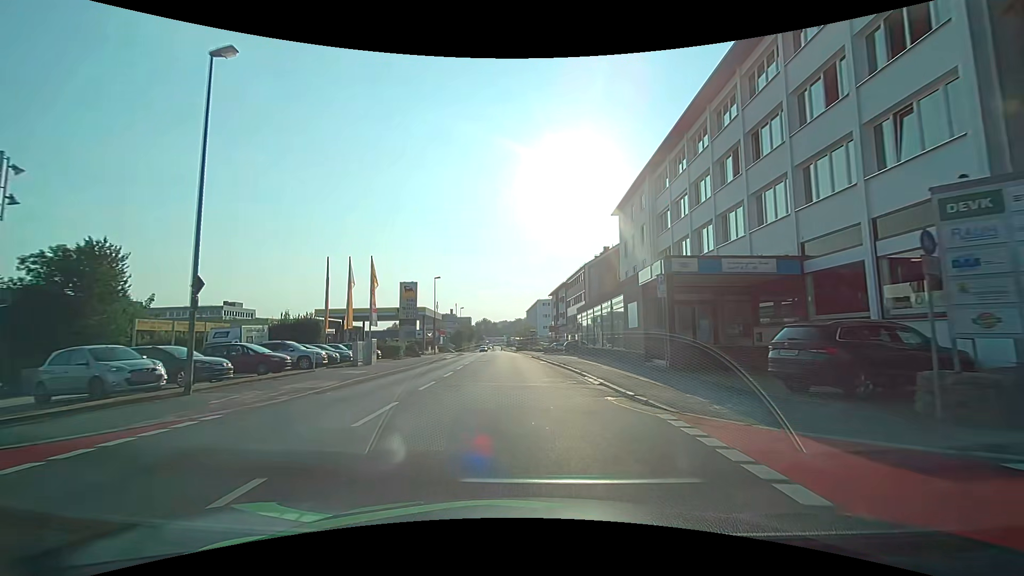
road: tertiary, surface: asphalt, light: Day
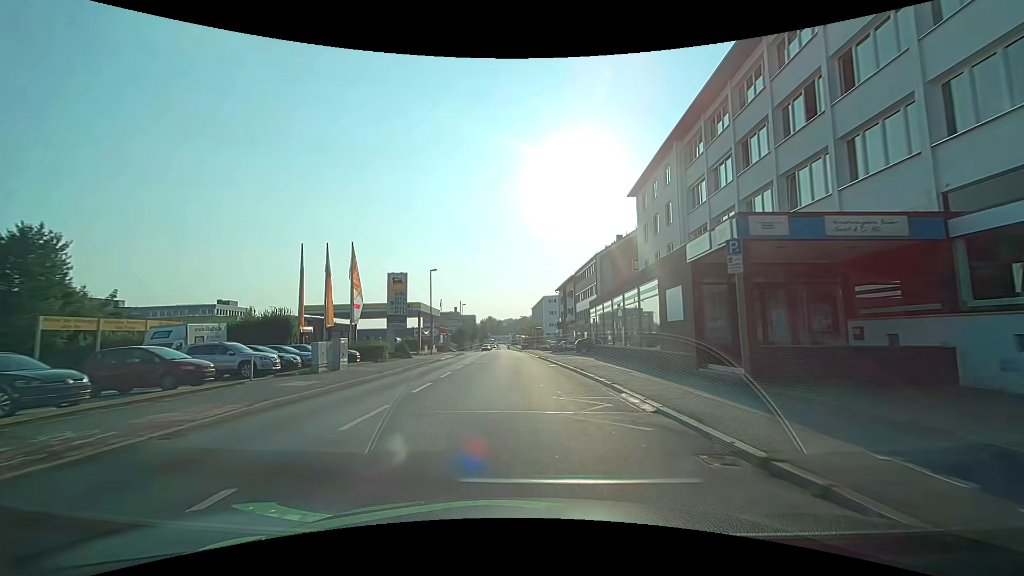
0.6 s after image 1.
(0.0, +6.2) m; -1°
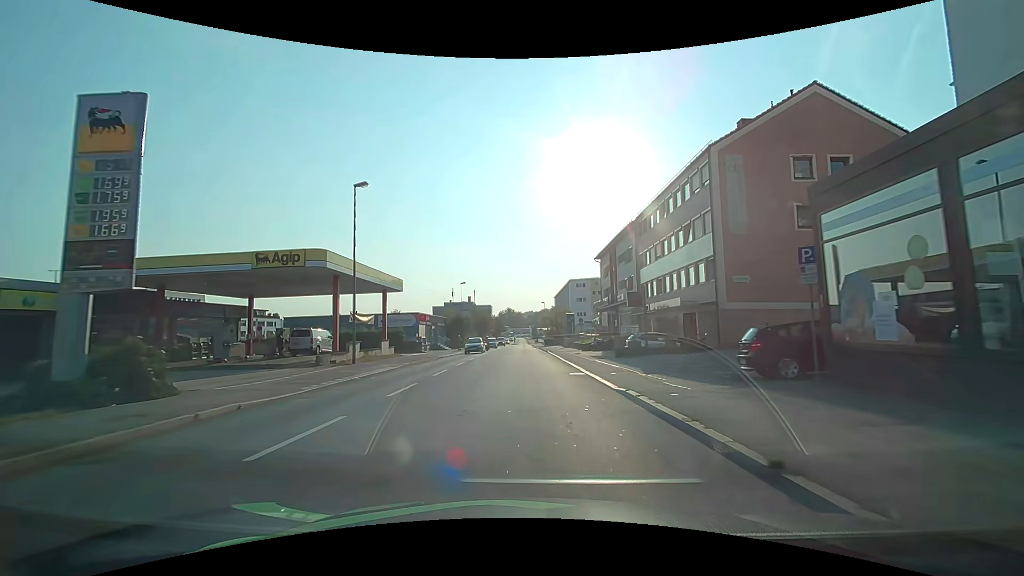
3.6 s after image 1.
(-0.7, +31.9) m; -2°
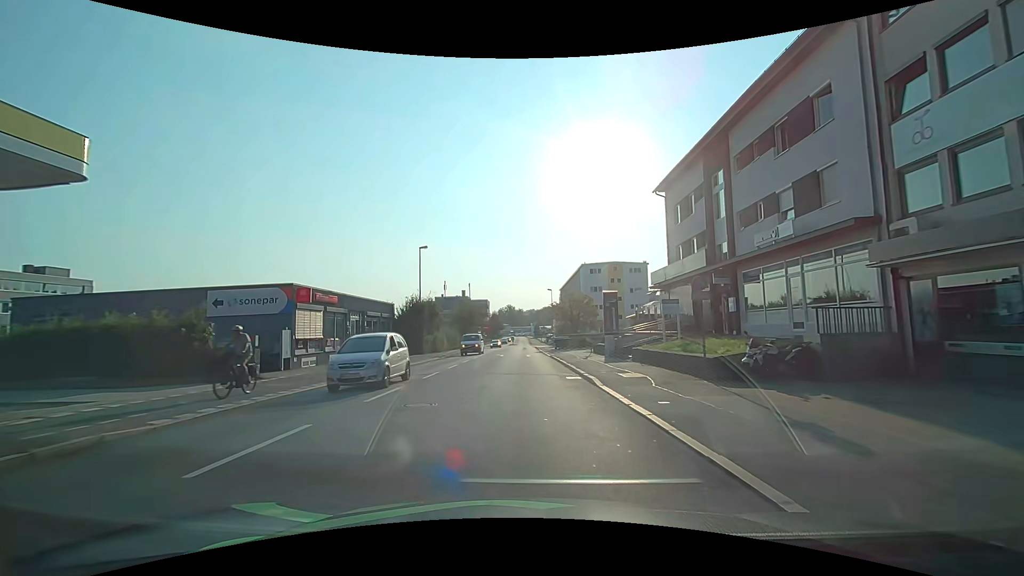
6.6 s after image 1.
(-0.3, +30.4) m; 0°
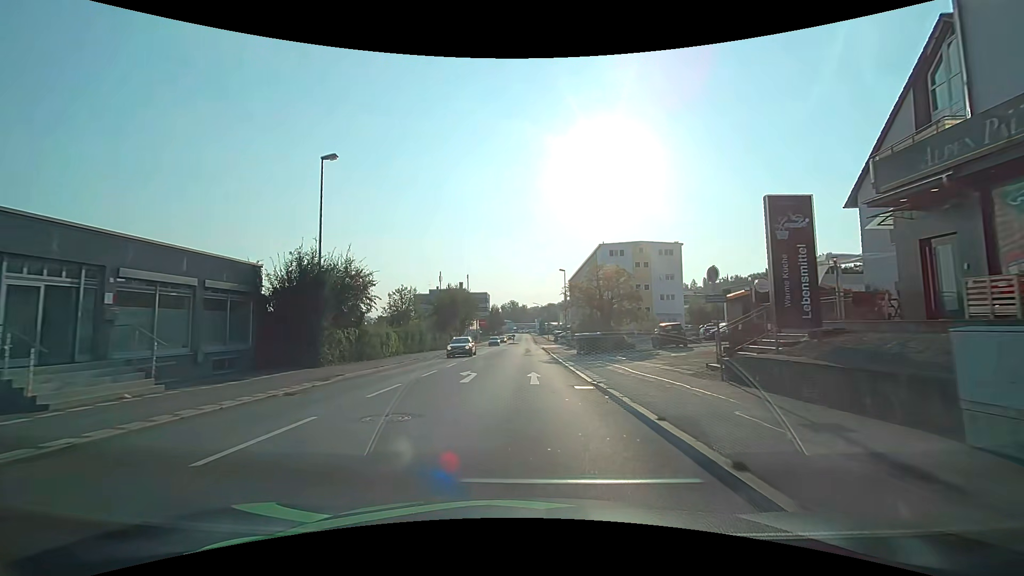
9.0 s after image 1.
(-0.2, +23.5) m; -1°
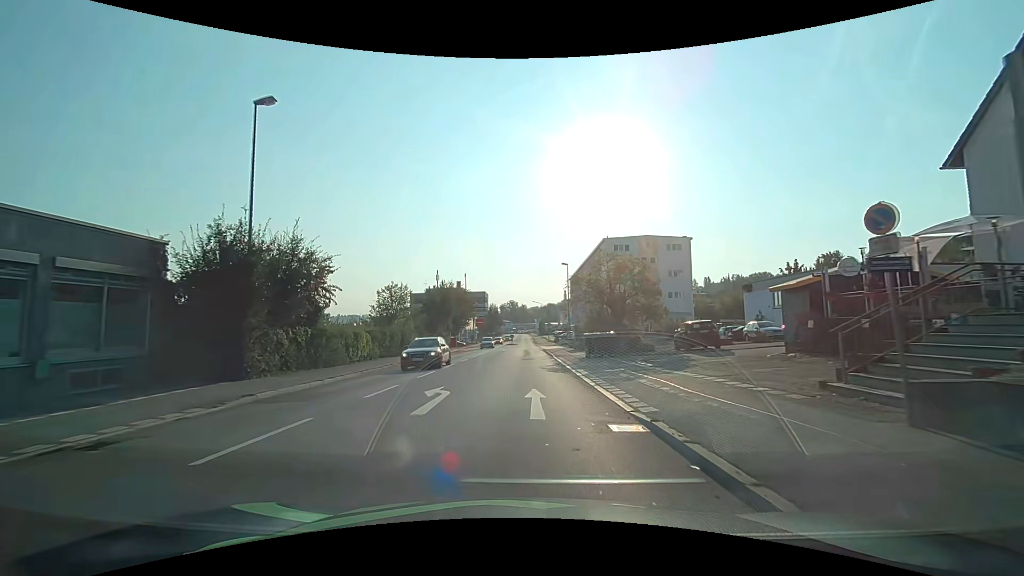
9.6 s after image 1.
(0.0, +6.0) m; 0°
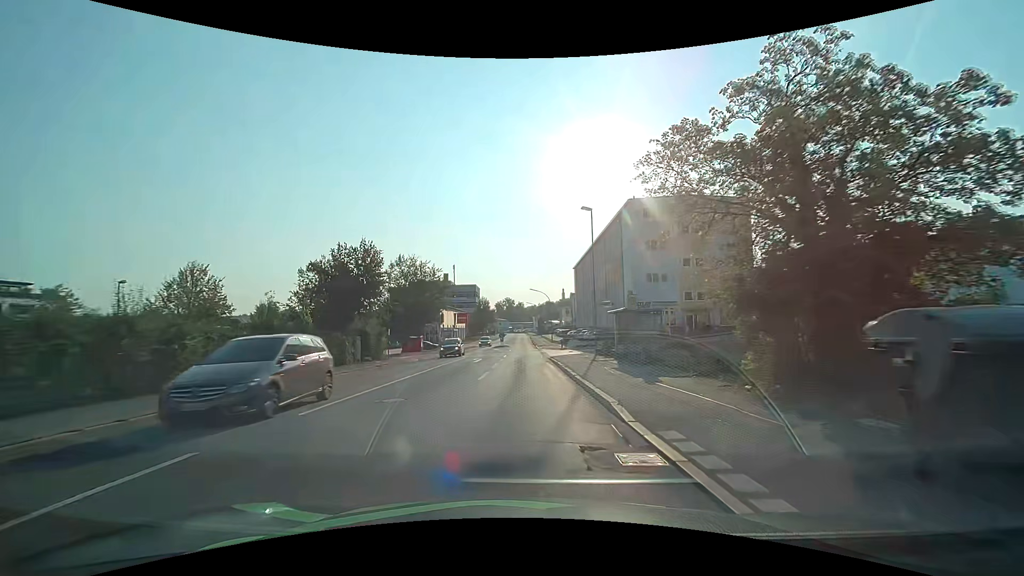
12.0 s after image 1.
(+0.3, +26.3) m; +1°
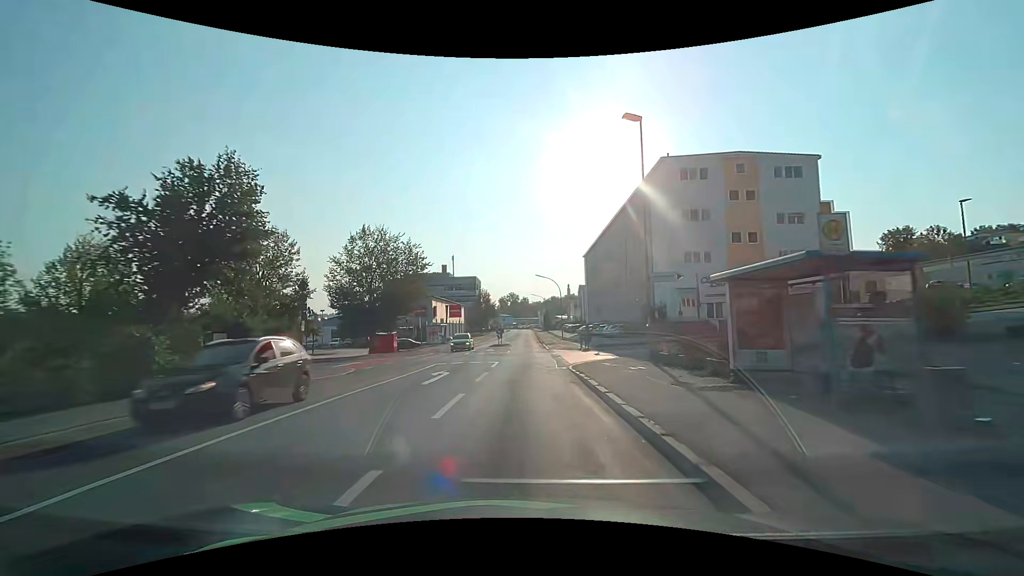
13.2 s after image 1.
(-0.1, +14.2) m; 0°
(0, +10) (0, +20) (0, +30) (0, +40) (0, +50) (0, +60) (0, +70) (0, +80) (0, +90) (0, +100) m
